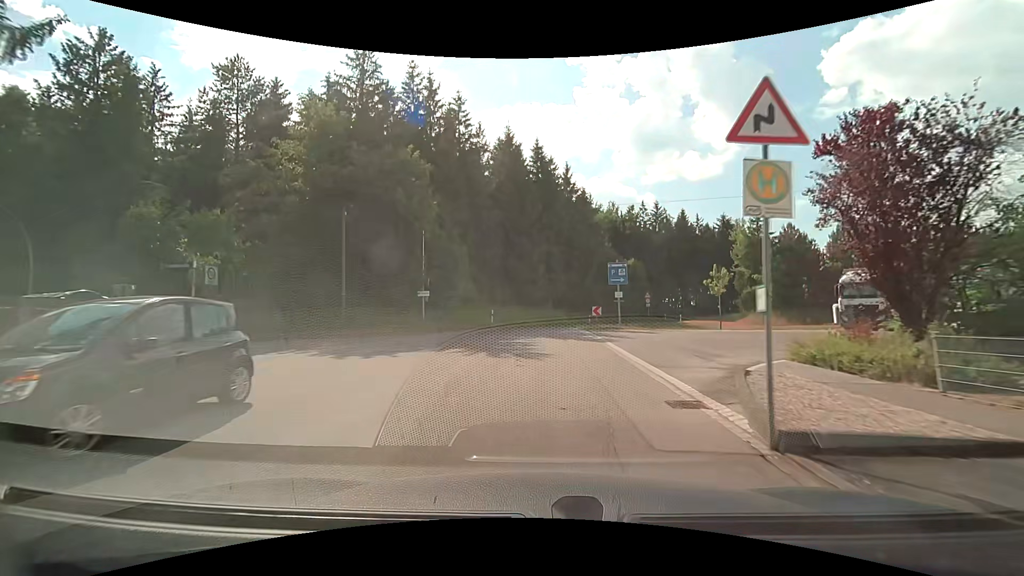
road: unclassified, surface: asphalt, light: Day
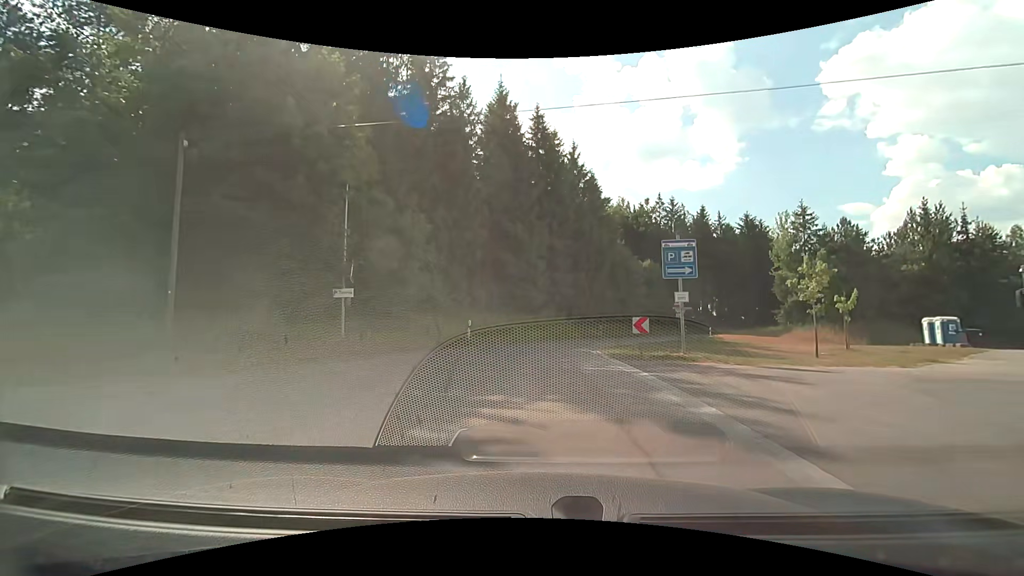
(+0.1, +12.2) m; 0°
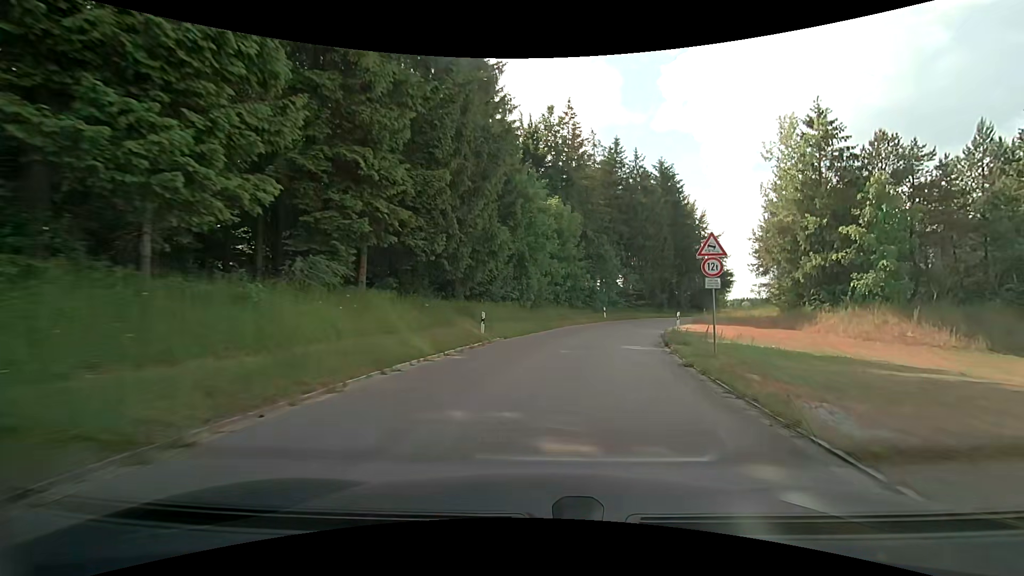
(+2.2, +29.9) m; +15°
(+1, +10) (+2, +20) (+5, +30) (+8, +39) (+13, +48) (+18, +57) (+23, +65) (+28, +74) (+33, +82) (+38, +91) m
